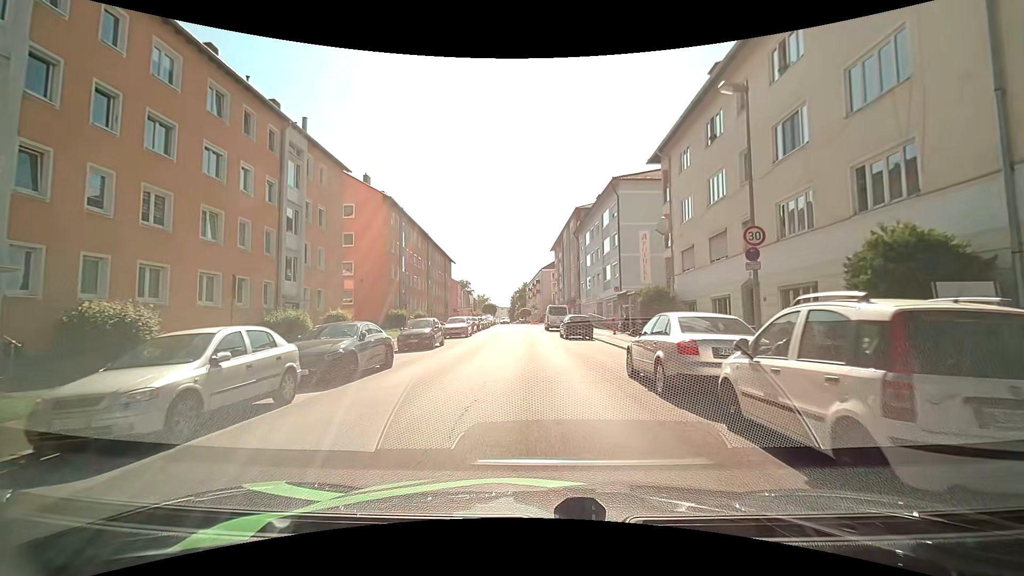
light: Day
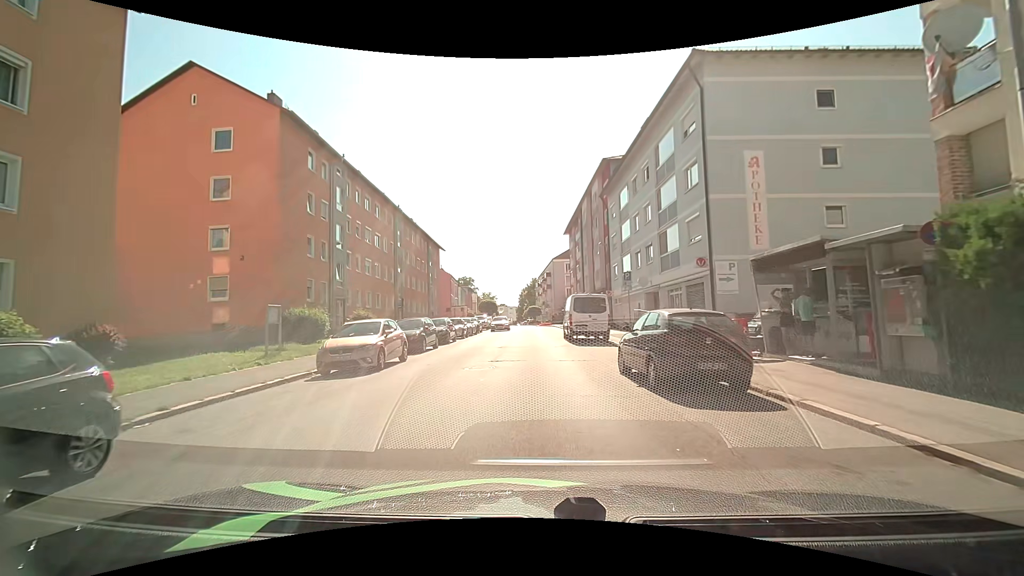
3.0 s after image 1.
(+0.1, +20.7) m; 0°
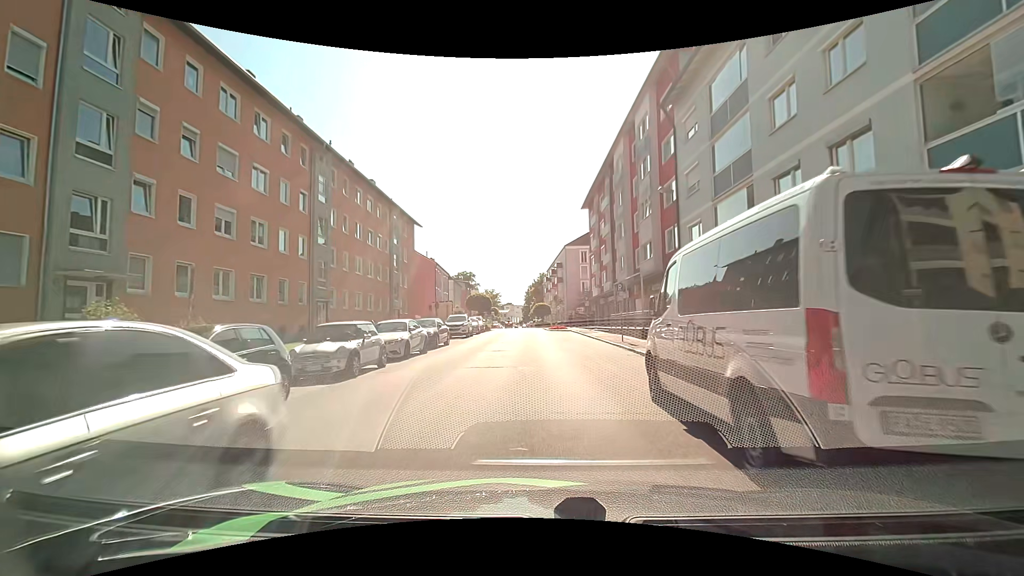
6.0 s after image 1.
(-0.2, +20.8) m; -1°
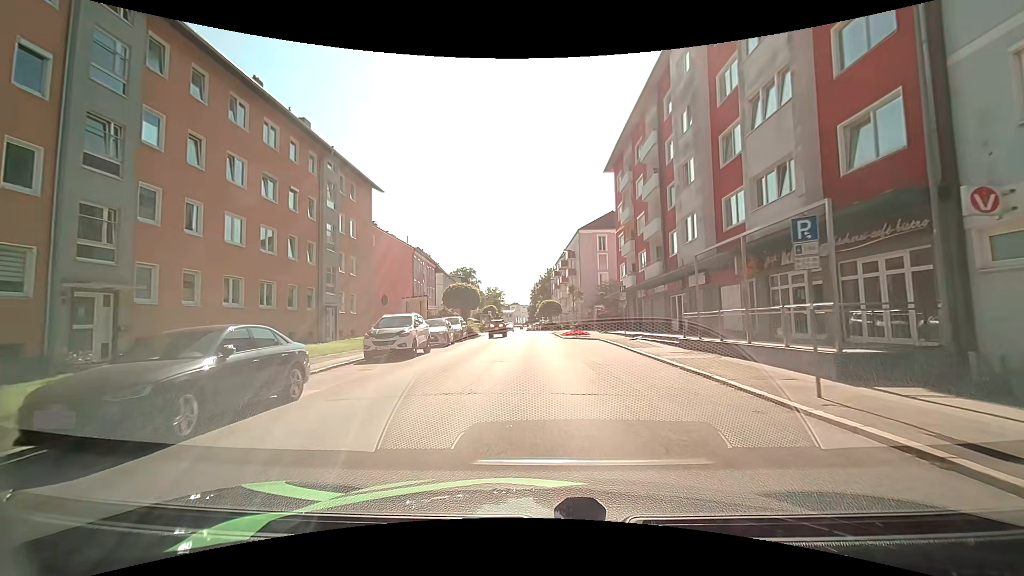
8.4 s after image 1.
(-0.2, +17.0) m; -1°
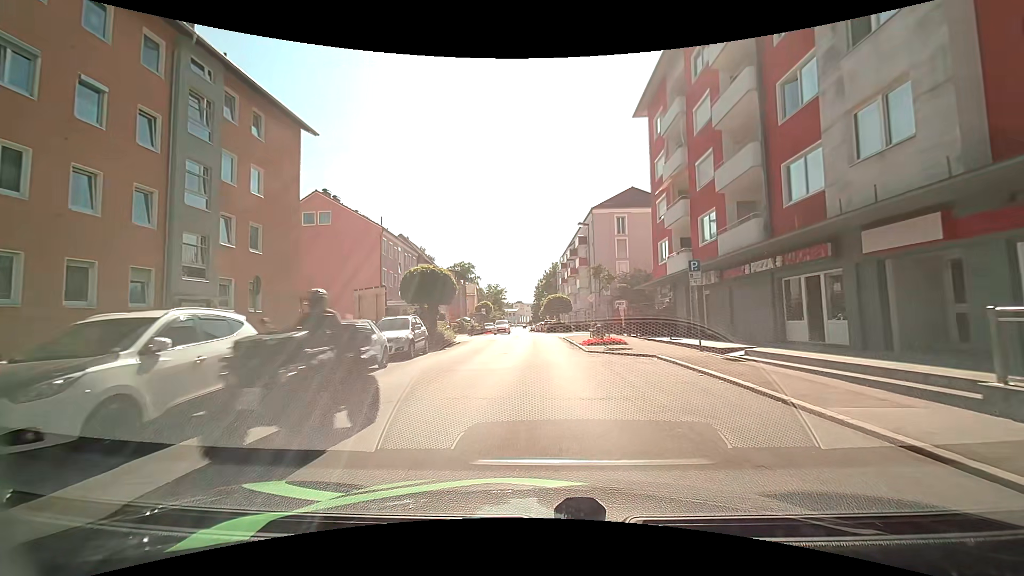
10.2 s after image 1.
(-0.1, +13.3) m; -1°
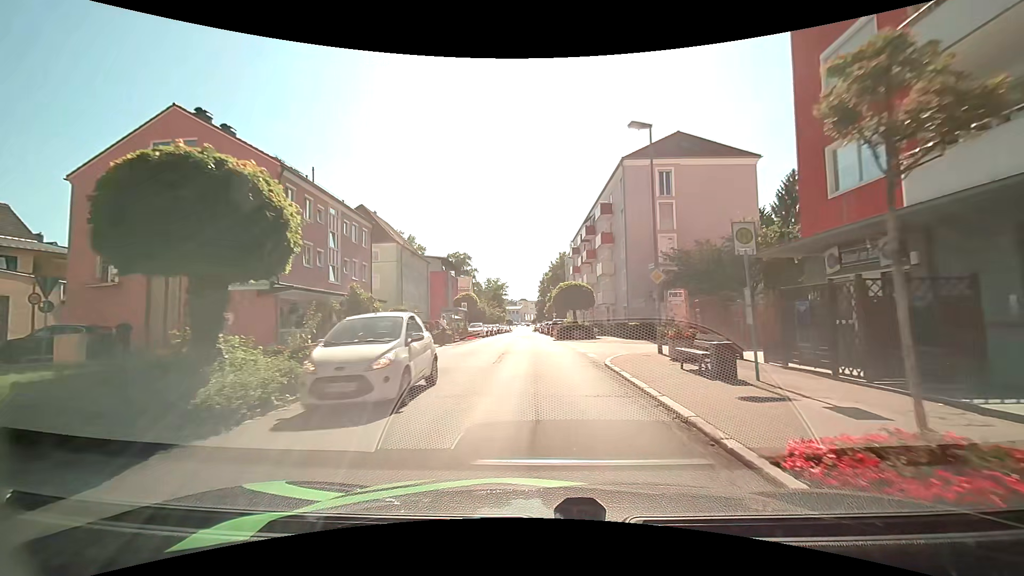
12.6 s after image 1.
(0.0, +18.5) m; +1°
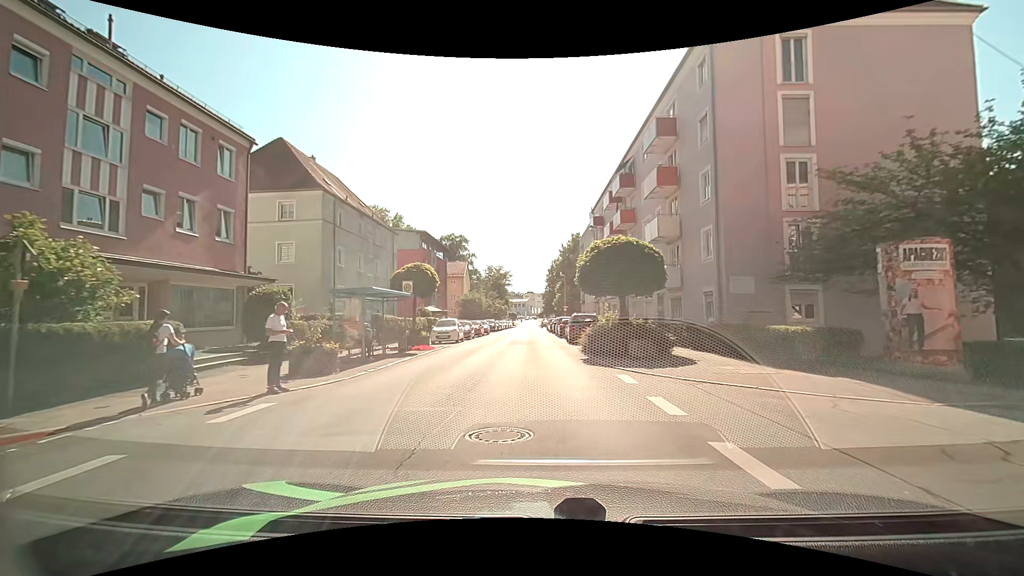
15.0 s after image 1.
(-0.5, +19.3) m; -2°
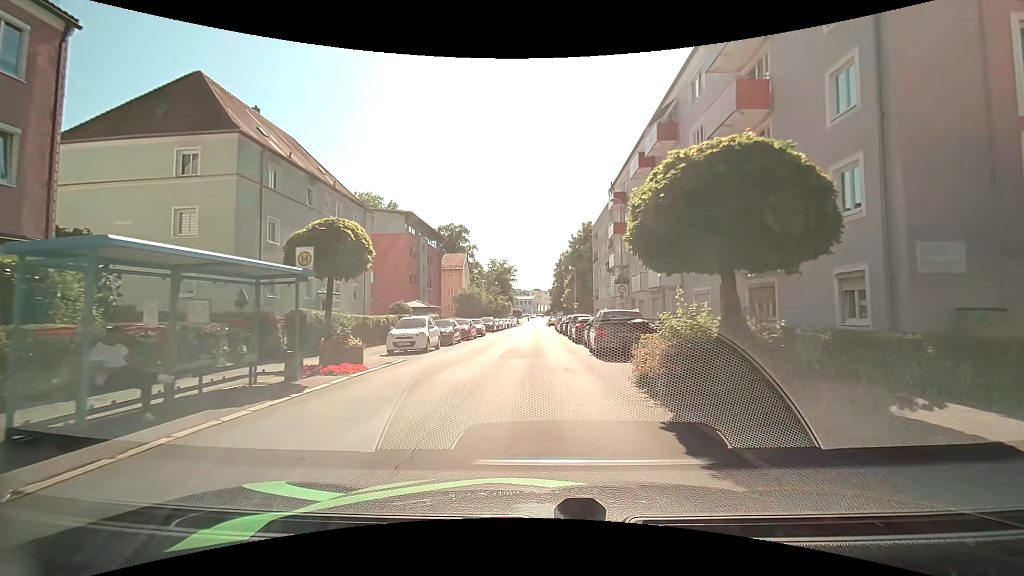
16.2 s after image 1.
(-0.1, +9.9) m; -1°
(0, +10) (0, +20) (0, +30) (0, +40) (0, +50) (0, +60) (0, +70) (0, +80) (0, +90) (0, +100) m
